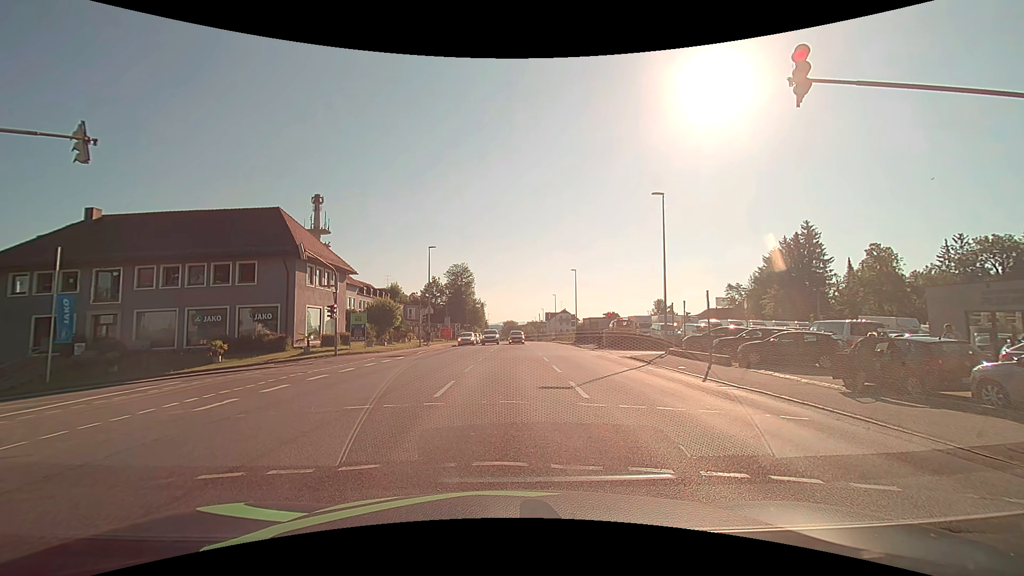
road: tertiary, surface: asphalt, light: Day
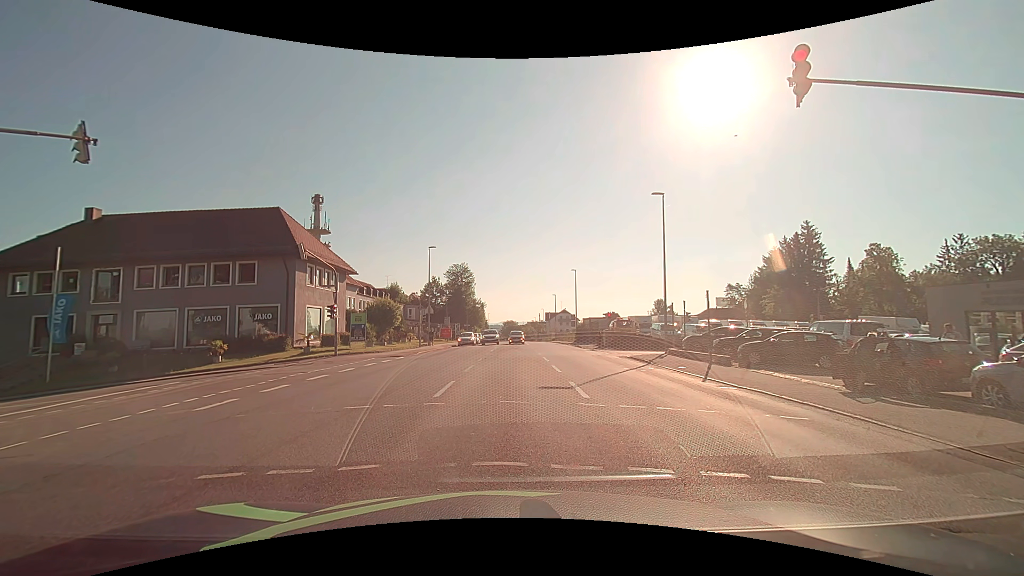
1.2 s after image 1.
(0.0, 0.0) m; 0°
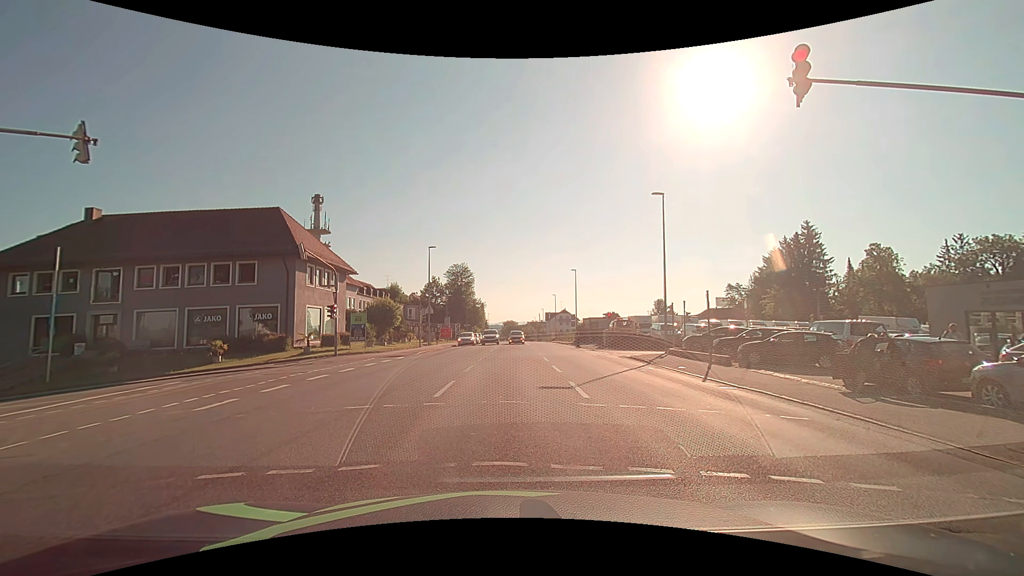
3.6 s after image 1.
(0.0, 0.0) m; 0°
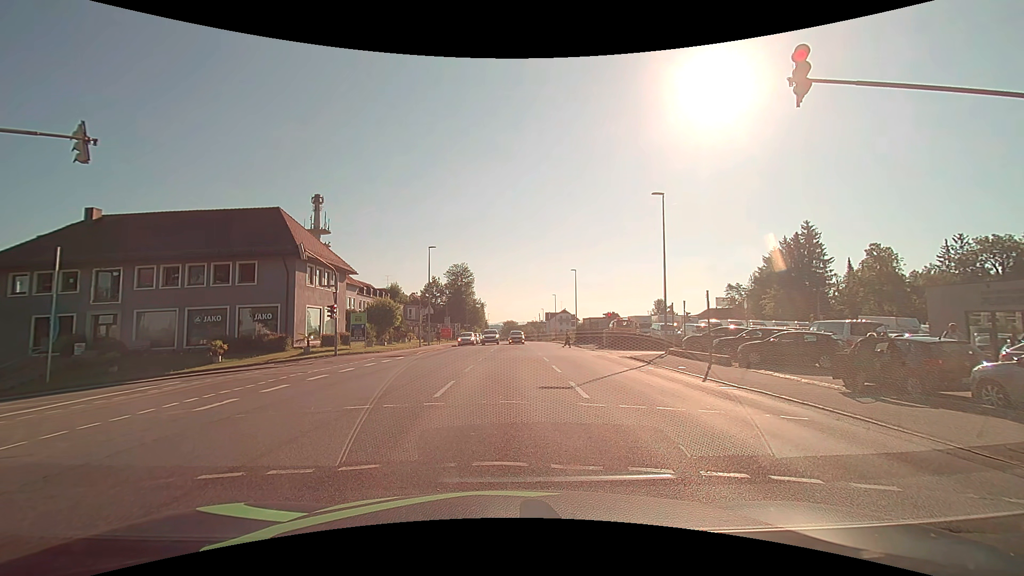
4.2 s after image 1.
(0.0, 0.0) m; 0°
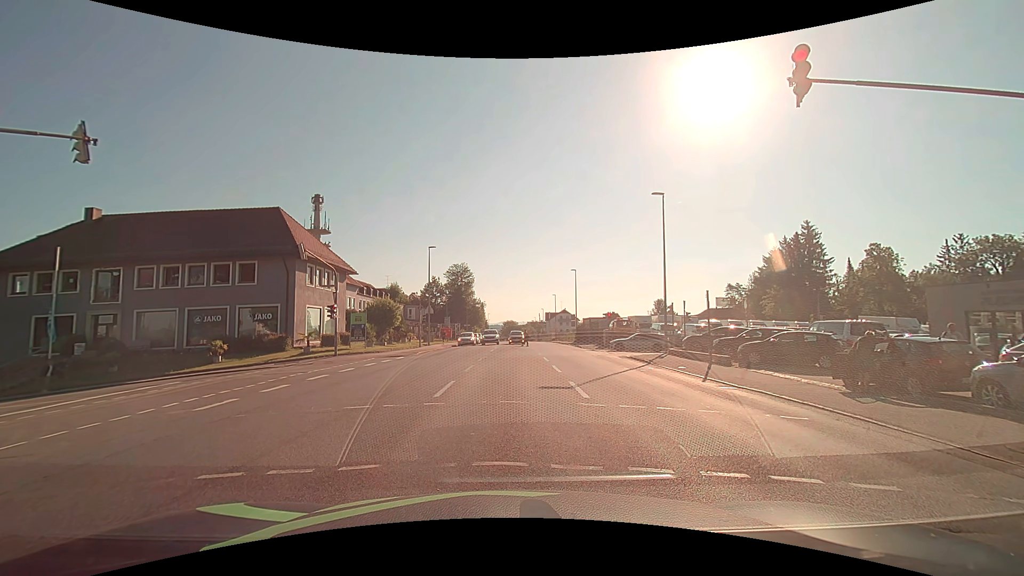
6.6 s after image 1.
(0.0, 0.0) m; 0°
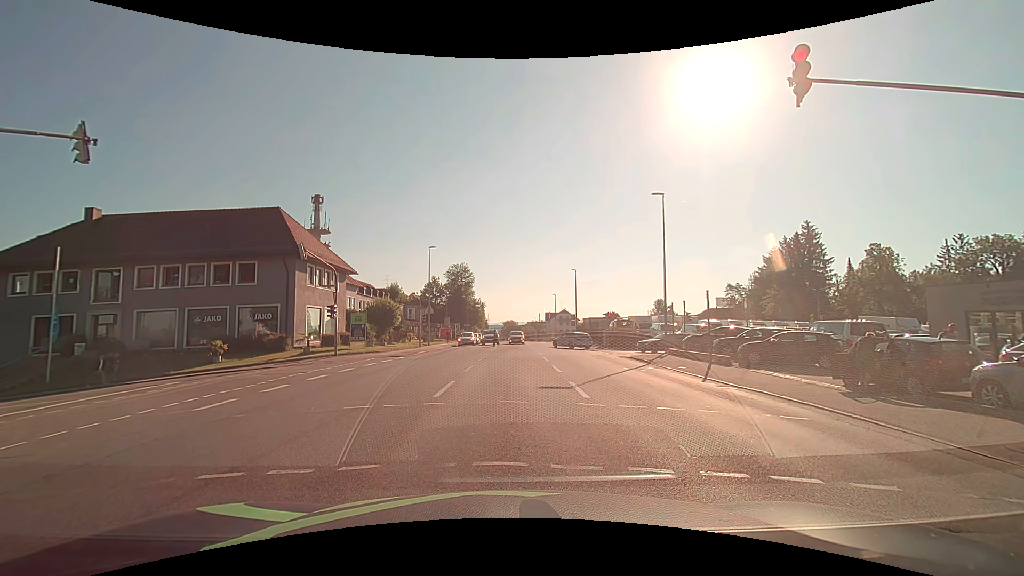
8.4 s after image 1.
(0.0, 0.0) m; 0°
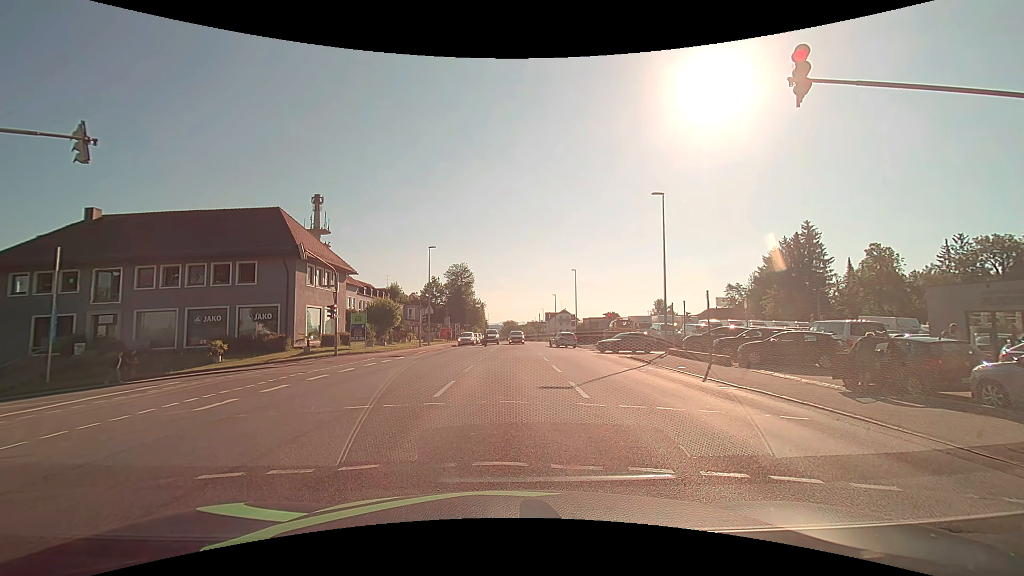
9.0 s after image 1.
(0.0, 0.0) m; 0°
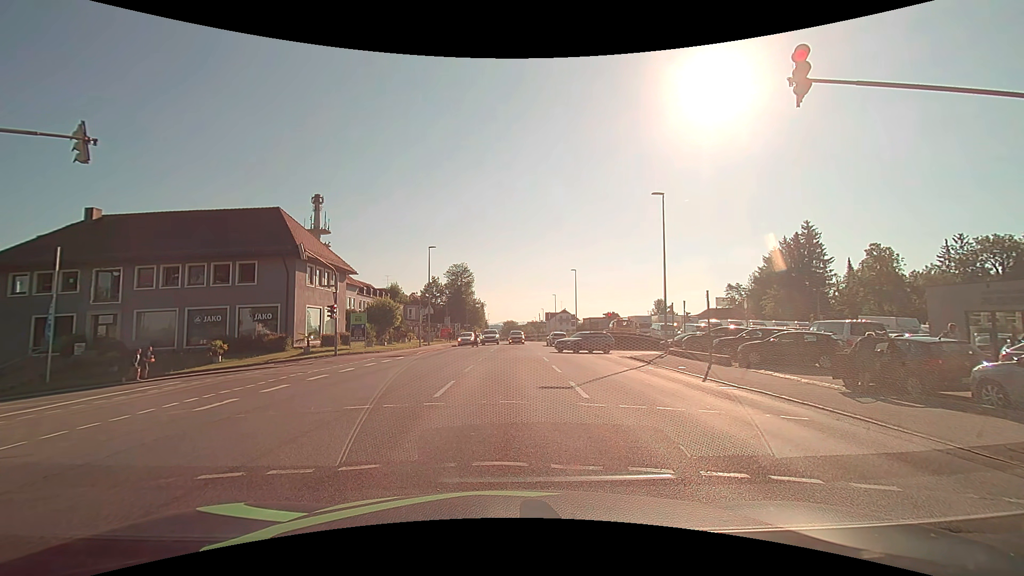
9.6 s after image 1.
(0.0, 0.0) m; 0°
(0, +10) (-1, +20) (-8, +26) (-18, +27) (-28, +27) (-38, +26) (-48, +25) (-57, +23) (-67, +19) (-73, +12) m
